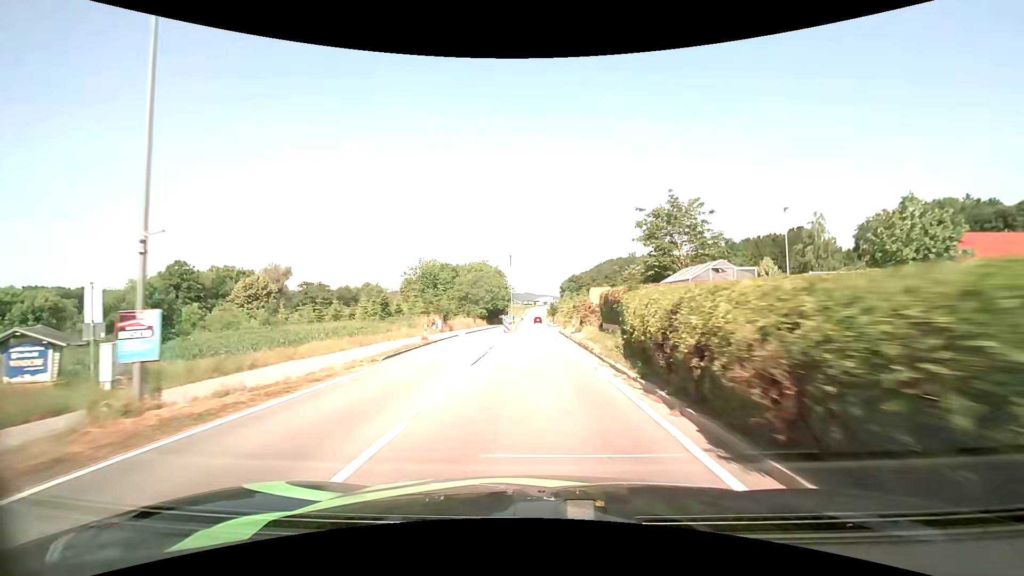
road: secondary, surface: asphalt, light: Day
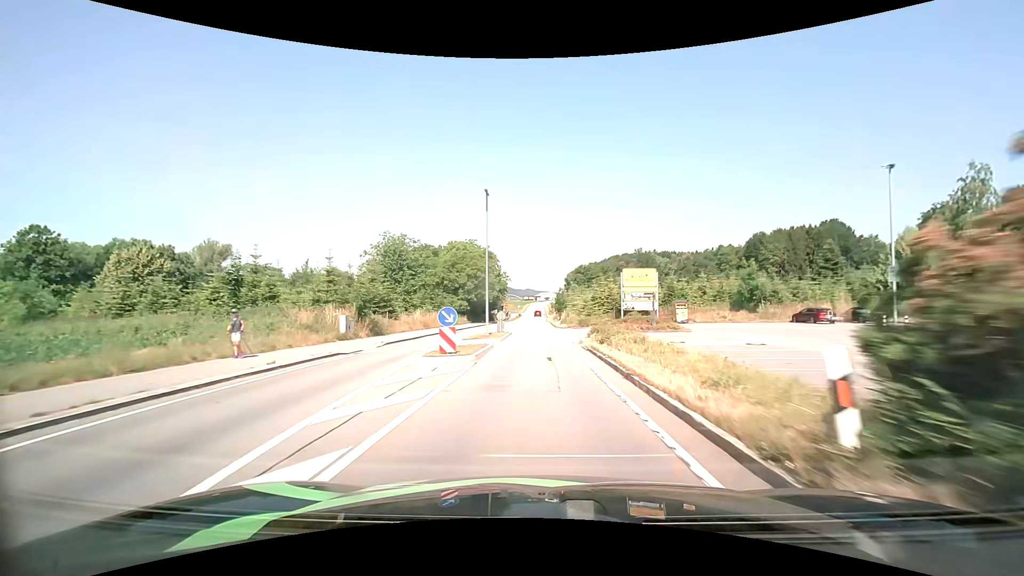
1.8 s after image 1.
(+0.1, +27.8) m; 0°
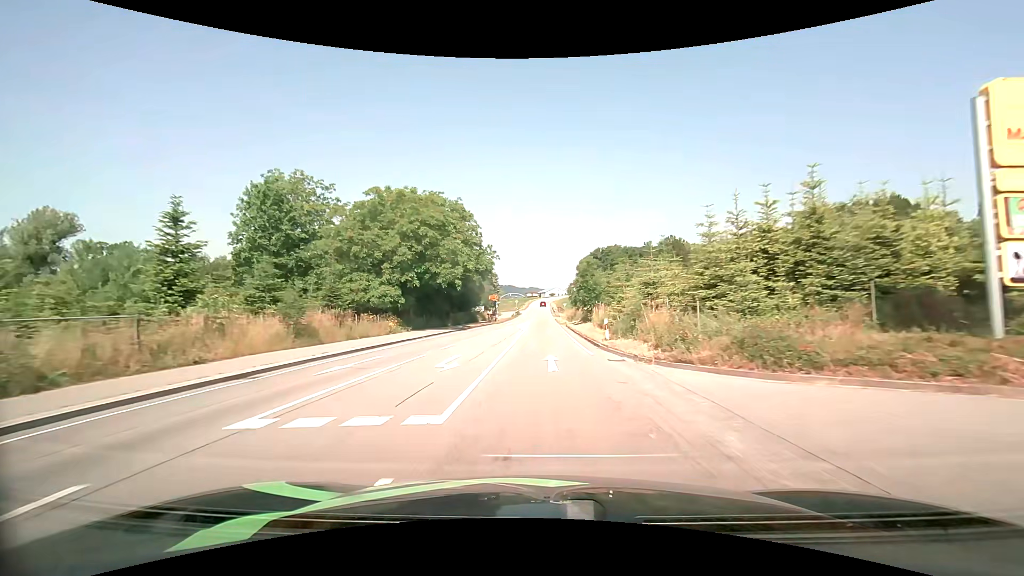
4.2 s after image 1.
(-0.1, +38.5) m; 0°
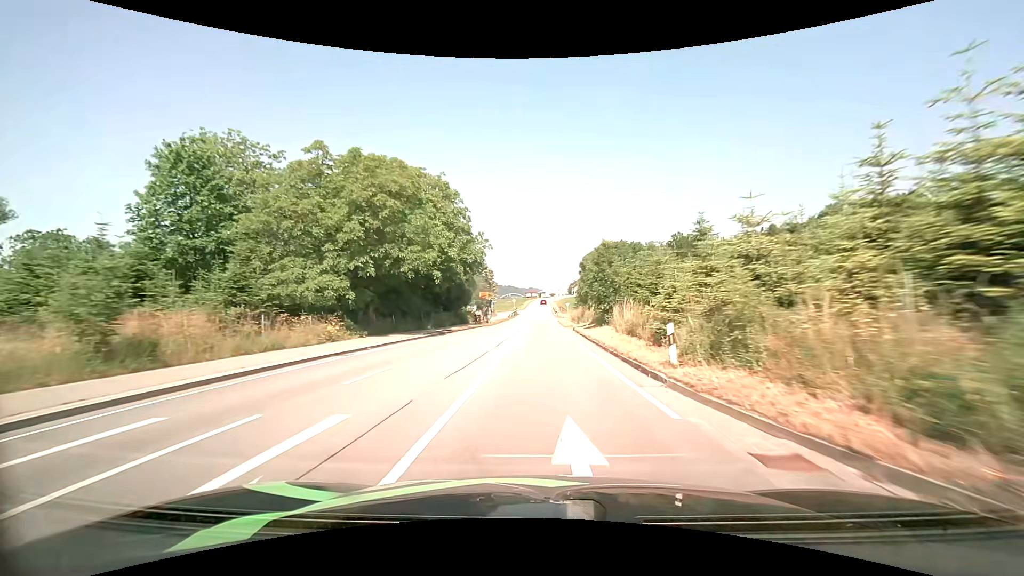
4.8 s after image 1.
(0.0, +10.1) m; 0°
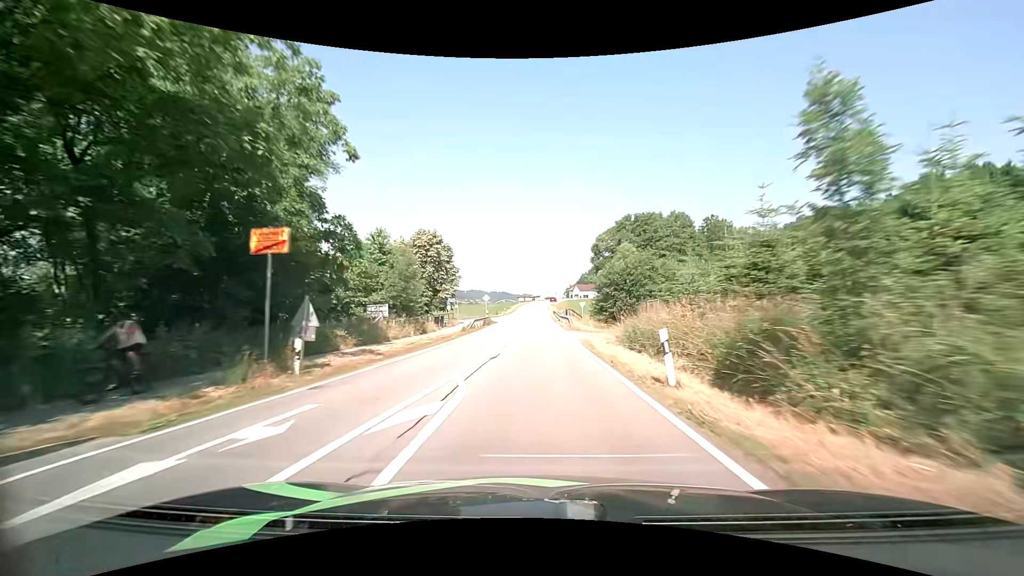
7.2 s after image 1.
(+0.2, +42.3) m; 0°
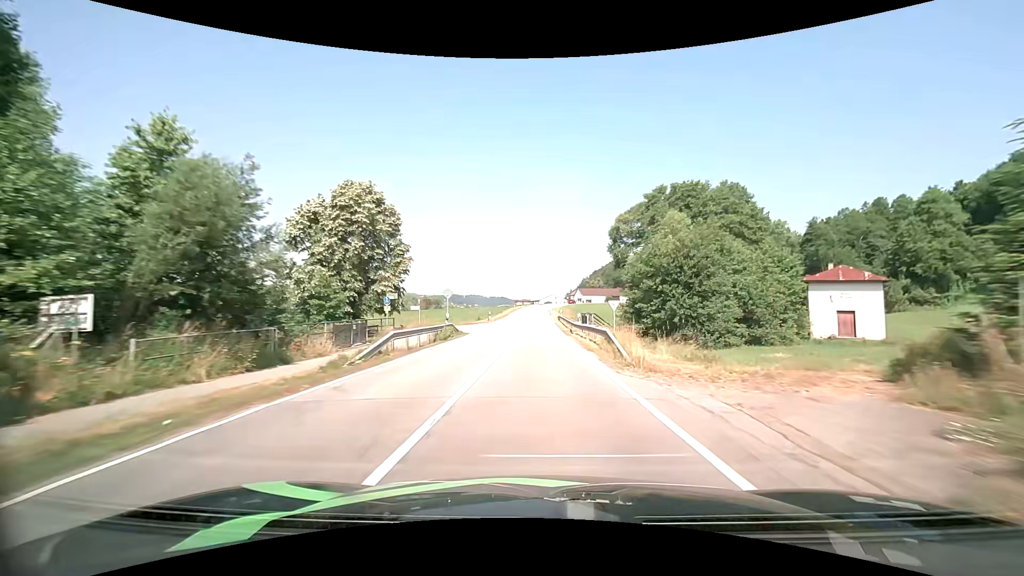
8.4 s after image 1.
(0.0, +22.3) m; 0°
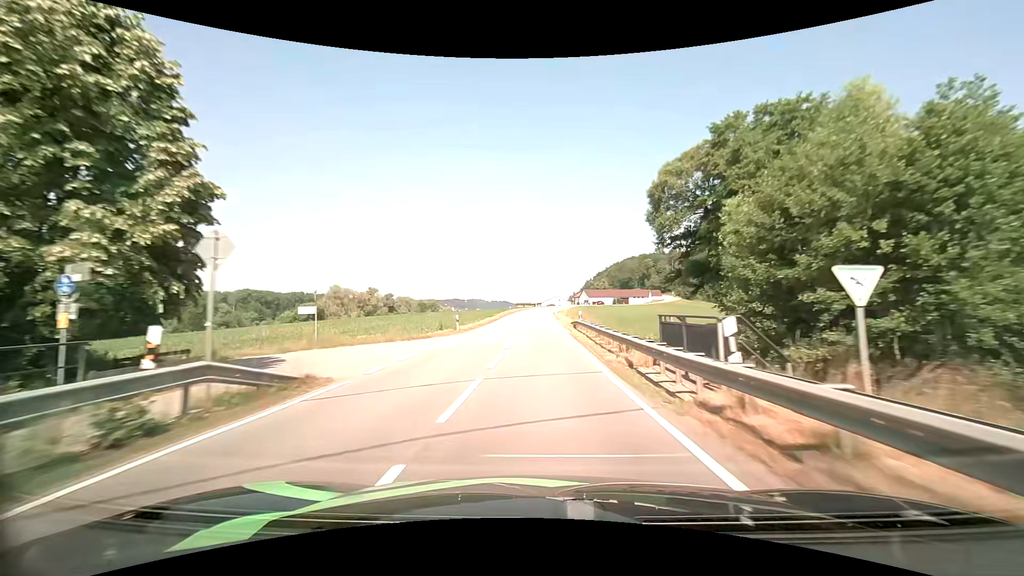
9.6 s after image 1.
(0.0, +22.6) m; 0°
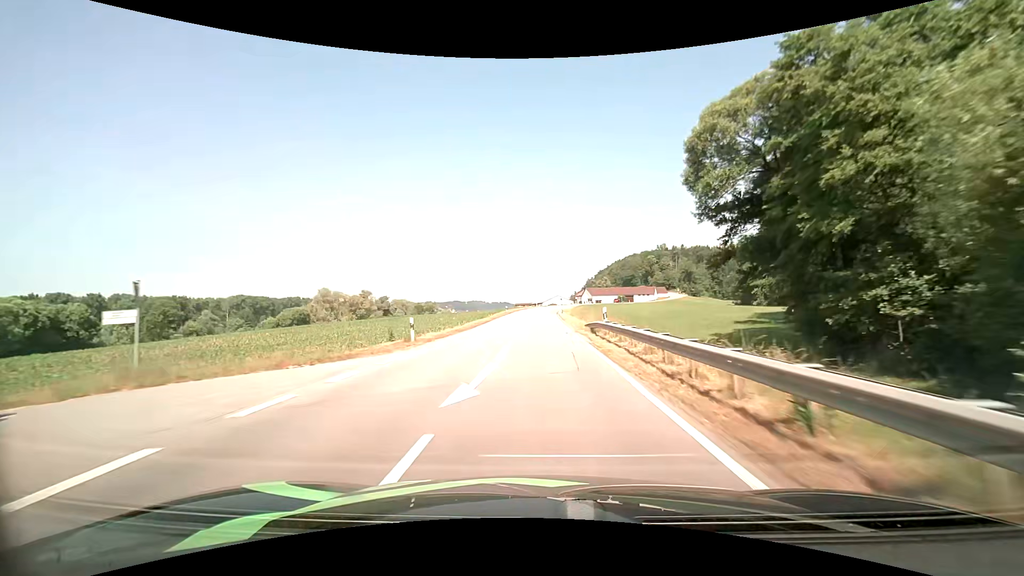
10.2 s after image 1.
(0.0, +11.4) m; 0°
(0, +10) (0, +20) (0, +30) (0, +40) (0, +50) (0, +60) (+1, +70) (+1, +80) (+2, +90) (+3, +100) m
